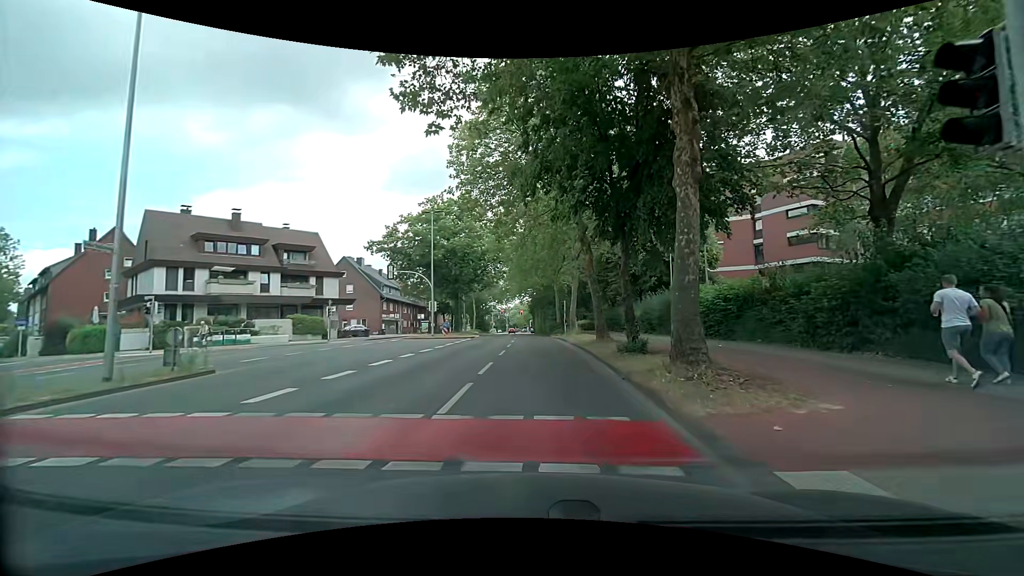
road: tertiary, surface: asphalt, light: Day
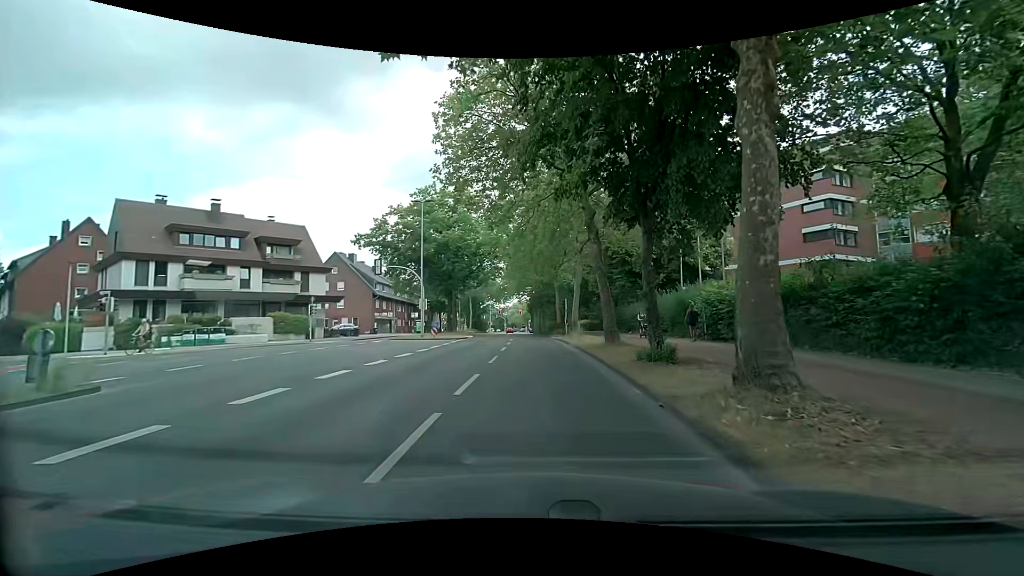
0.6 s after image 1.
(0.0, +3.5) m; -1°
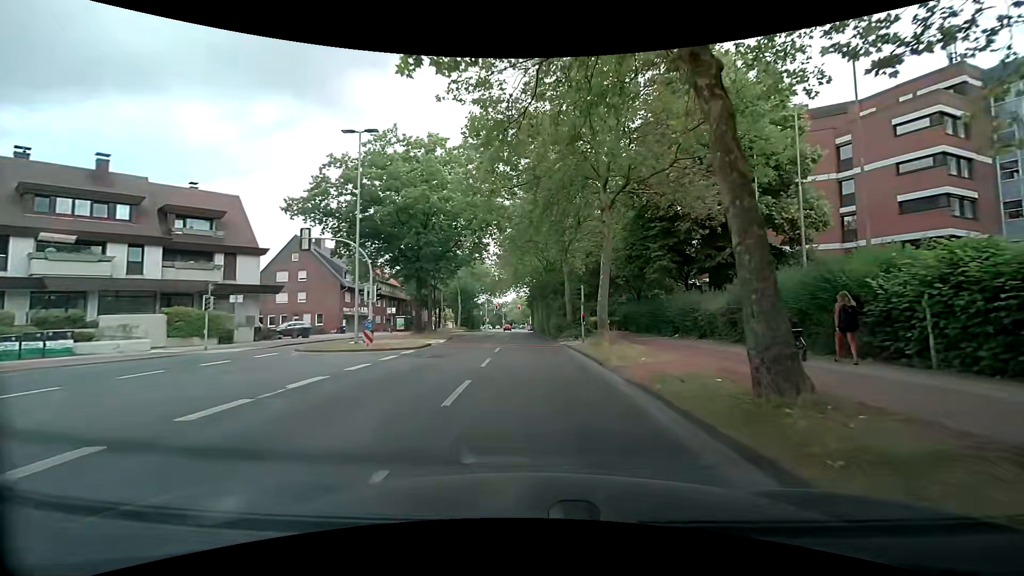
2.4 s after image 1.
(0.0, +13.9) m; 0°
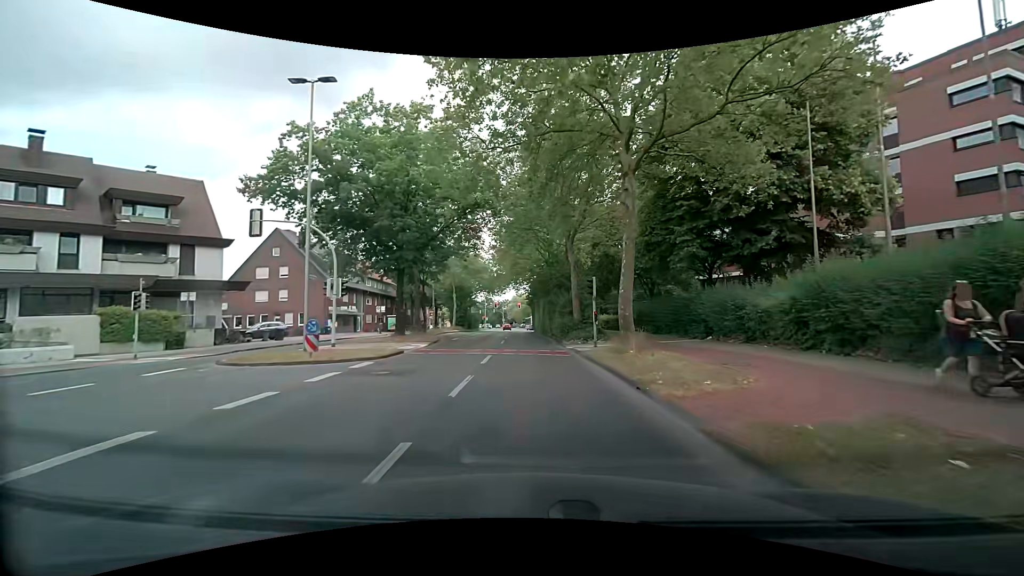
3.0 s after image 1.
(0.0, +5.2) m; 0°
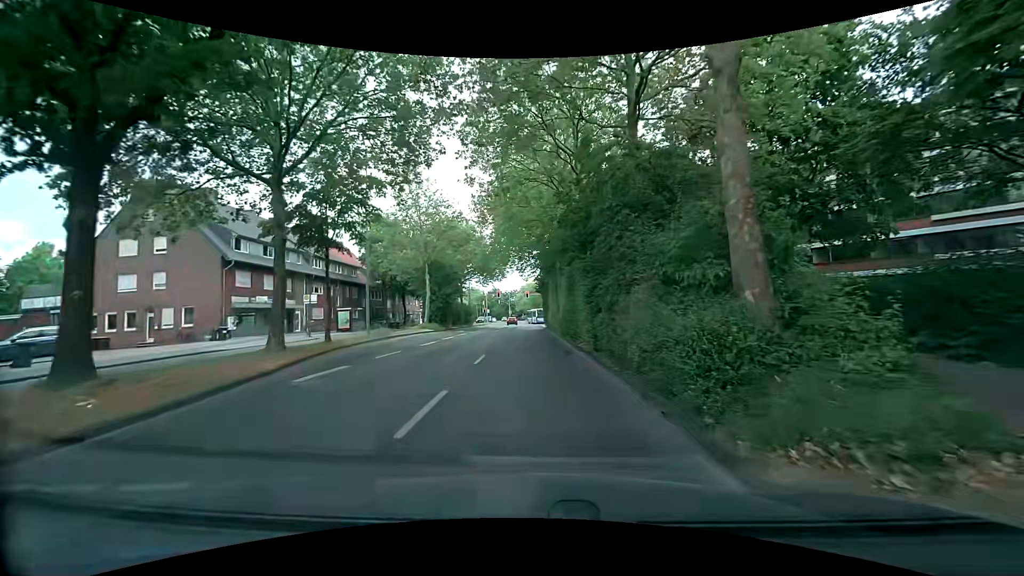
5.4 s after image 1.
(-0.3, +22.6) m; -2°
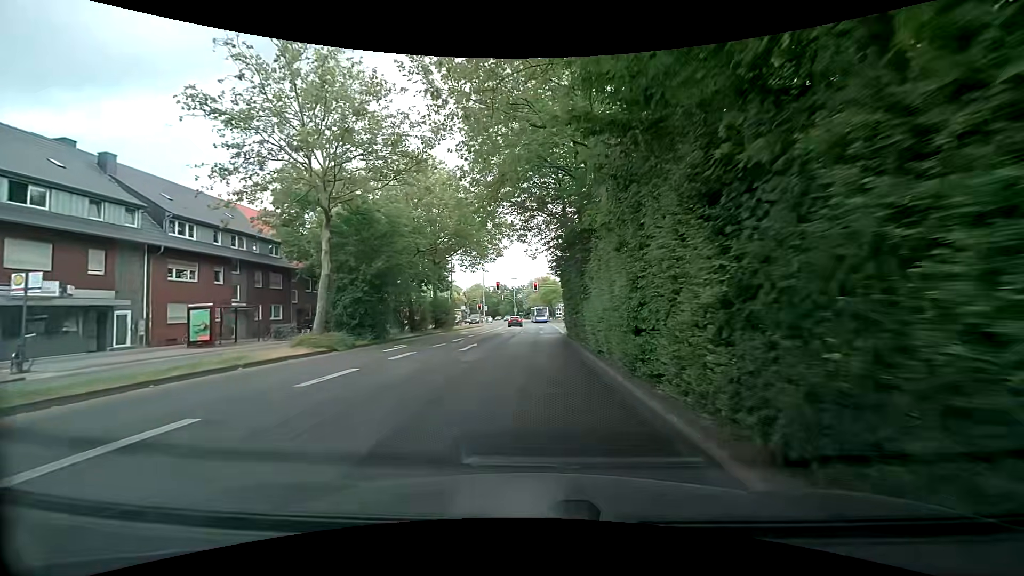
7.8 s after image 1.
(+0.1, +23.9) m; -1°
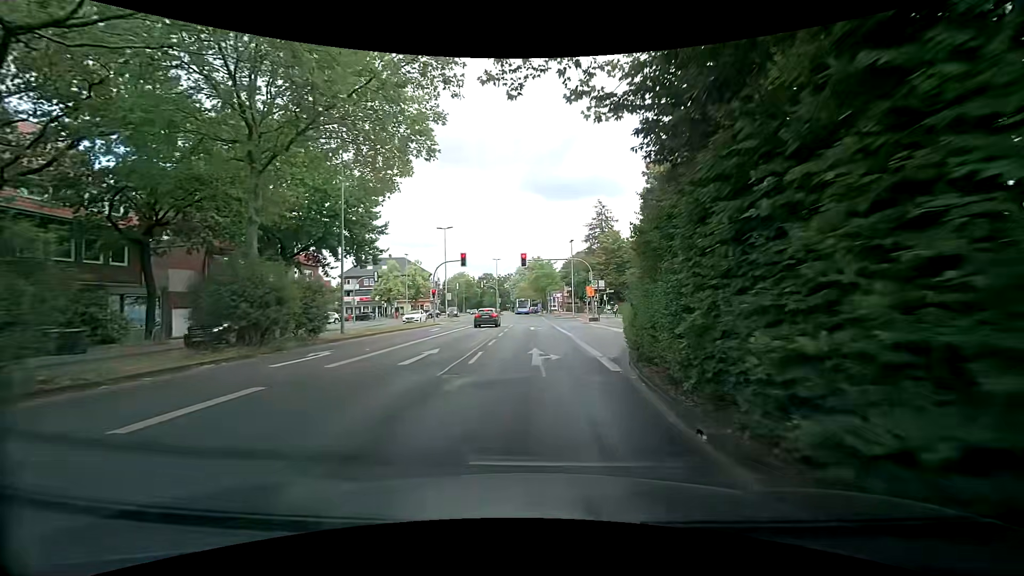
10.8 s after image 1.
(+0.4, +28.1) m; +1°
(0, +10) (0, +20) (0, +30) (0, +40) (0, +50) (0, +60) (0, +70) (0, +80) (-1, +90) (-1, +100) m
